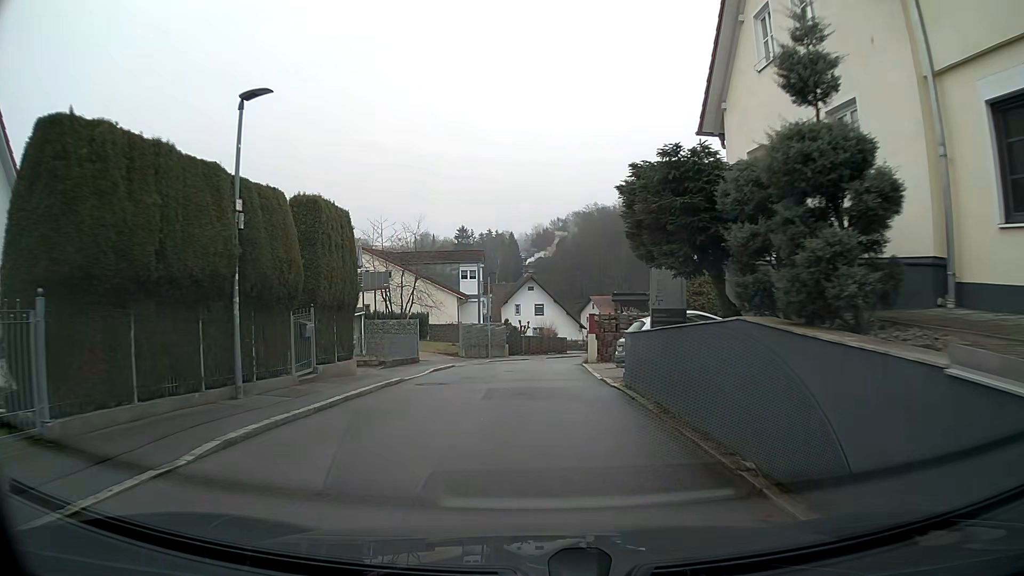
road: residential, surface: asphalt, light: Day
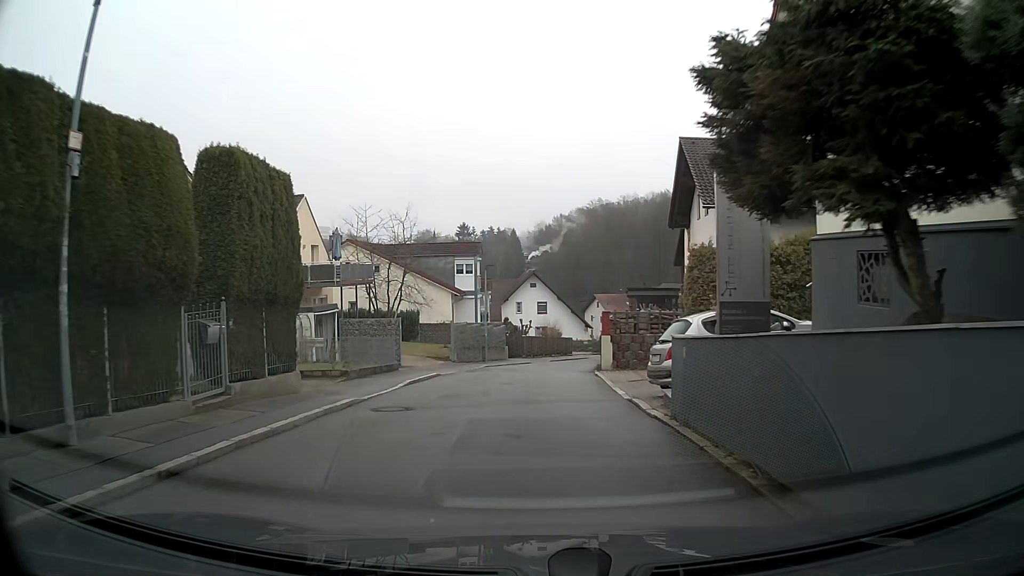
(0.0, +4.7) m; 0°
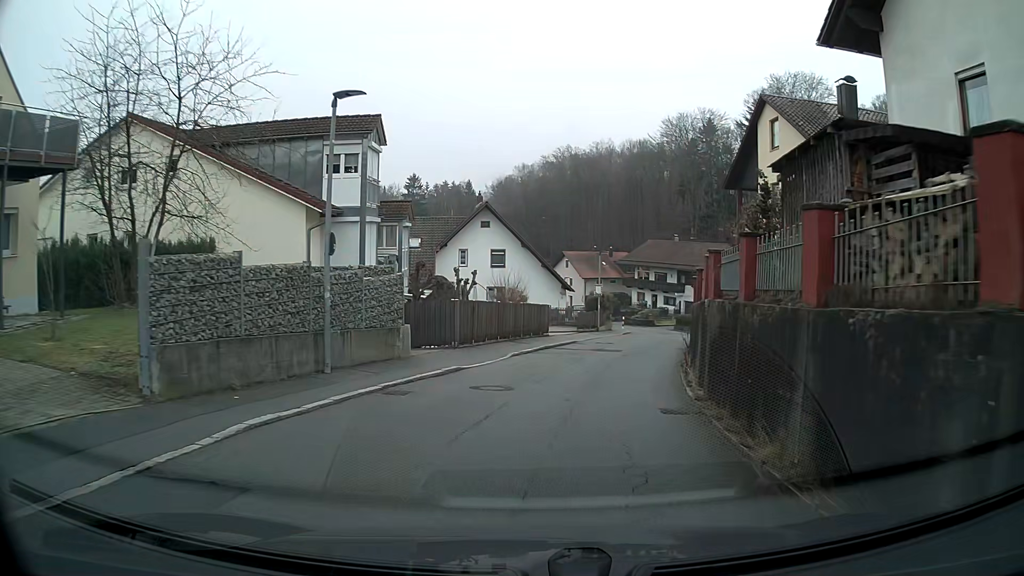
(+0.6, +23.9) m; +5°
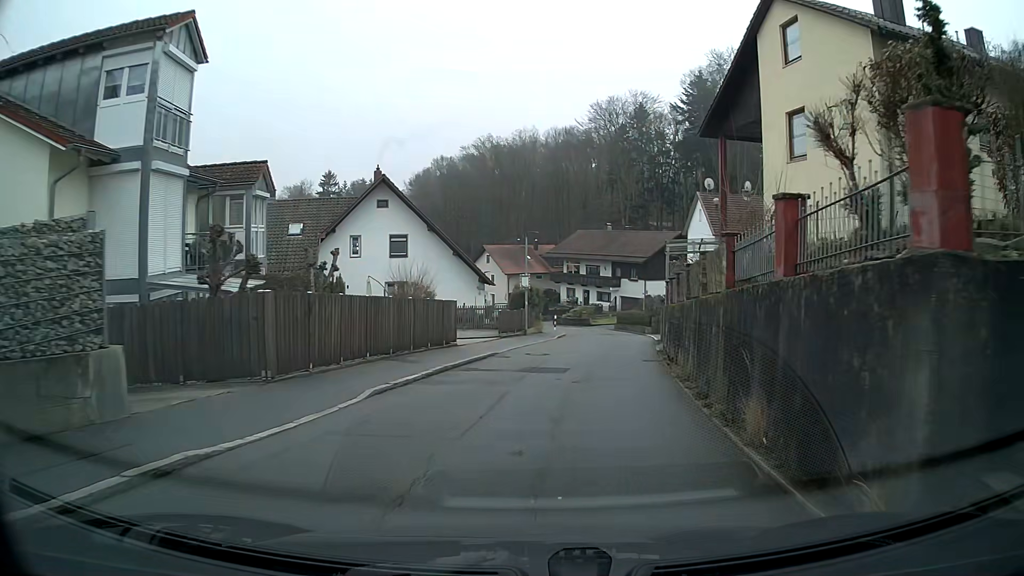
(+0.6, +9.7) m; +7°
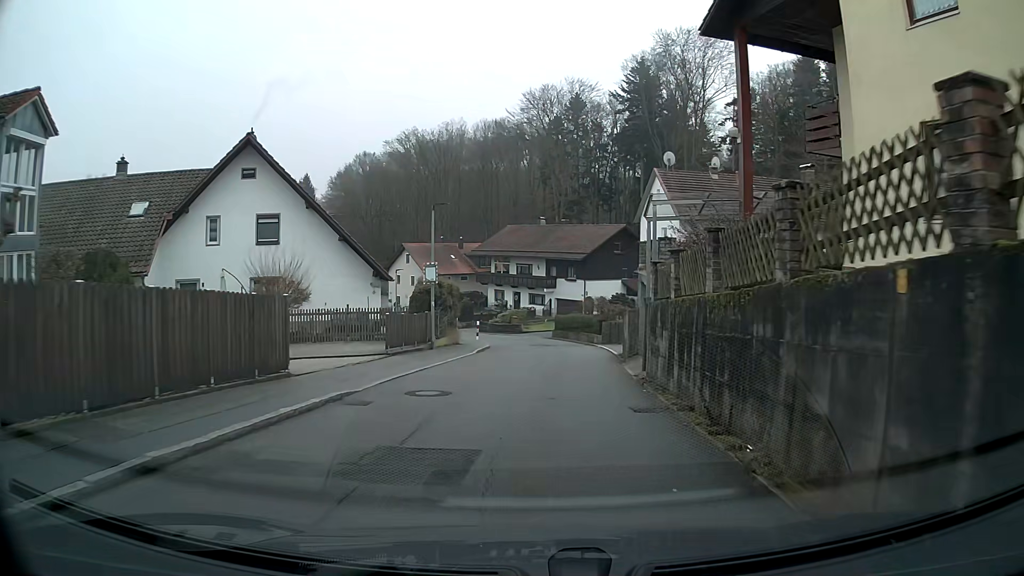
(+0.5, +9.9) m; +5°
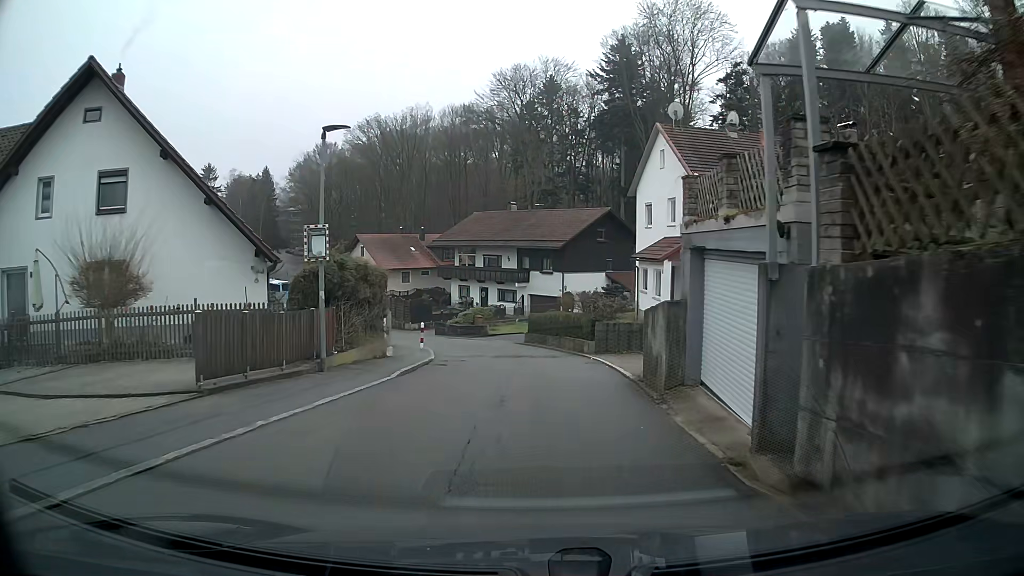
(+0.2, +9.9) m; +2°
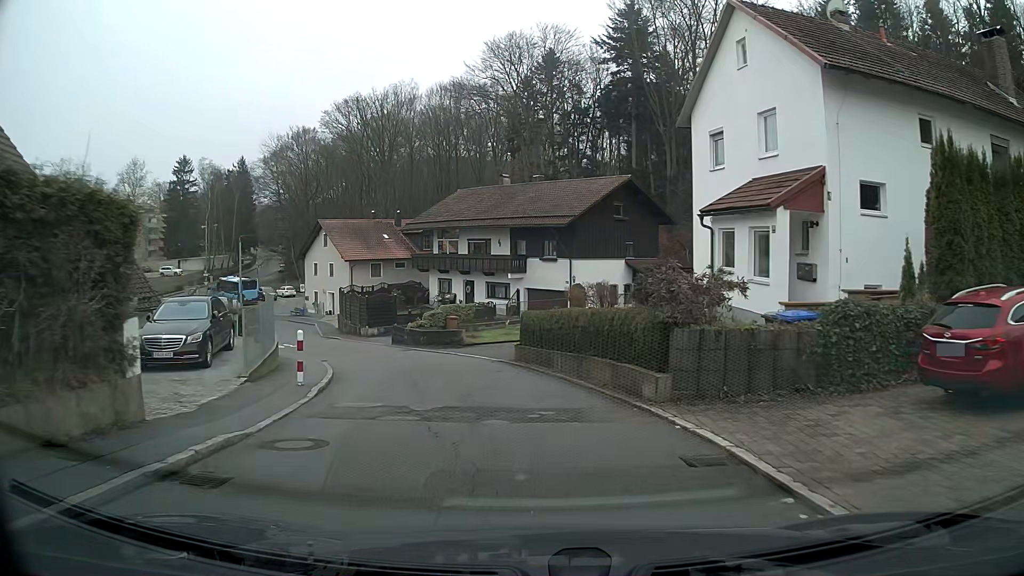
(0.0, +13.7) m; -2°
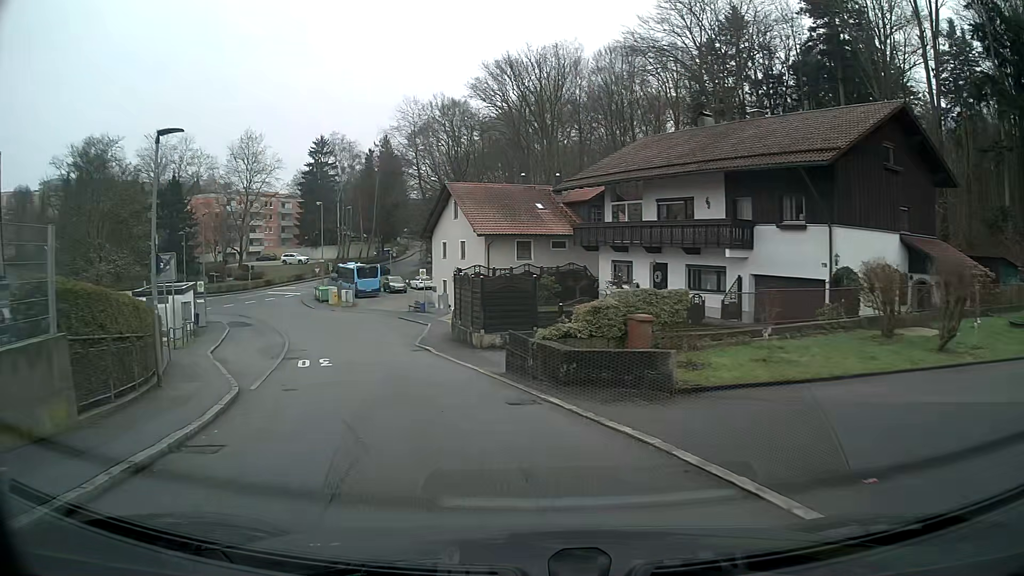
(-2.2, +17.7) m; -16°
(-1, +10) (-3, +20) (-6, +29) (-9, +39) (-13, +48) (-19, +56) (-26, +63) (-34, +69) (-43, +73) (-52, +78) m
